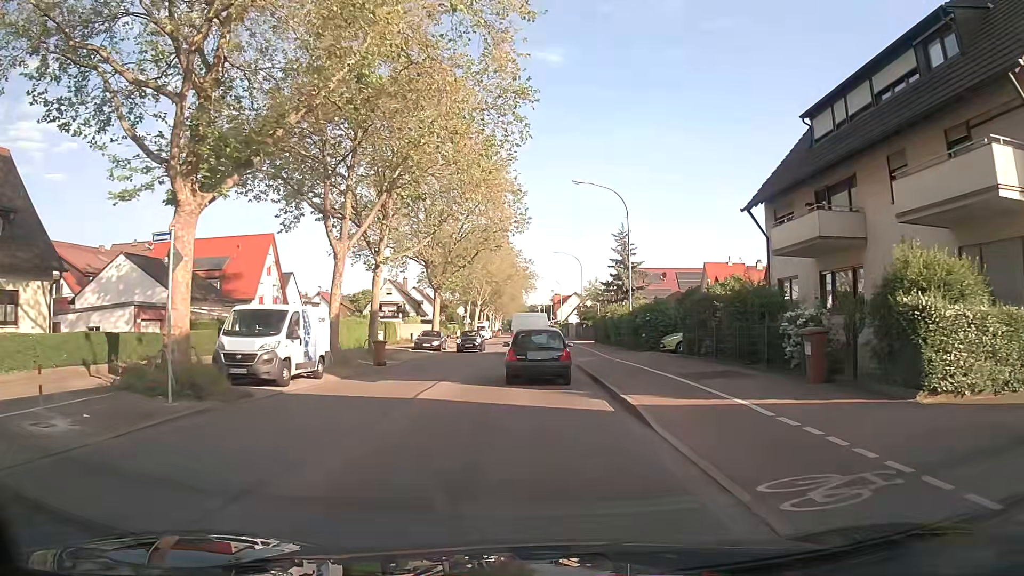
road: secondary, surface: asphalt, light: Day
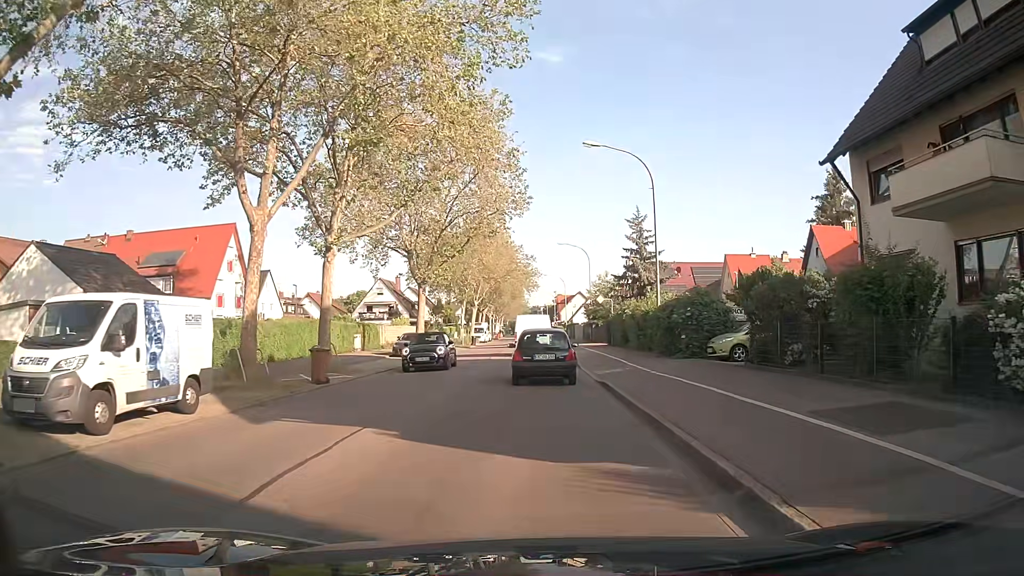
(0.0, +8.3) m; -1°
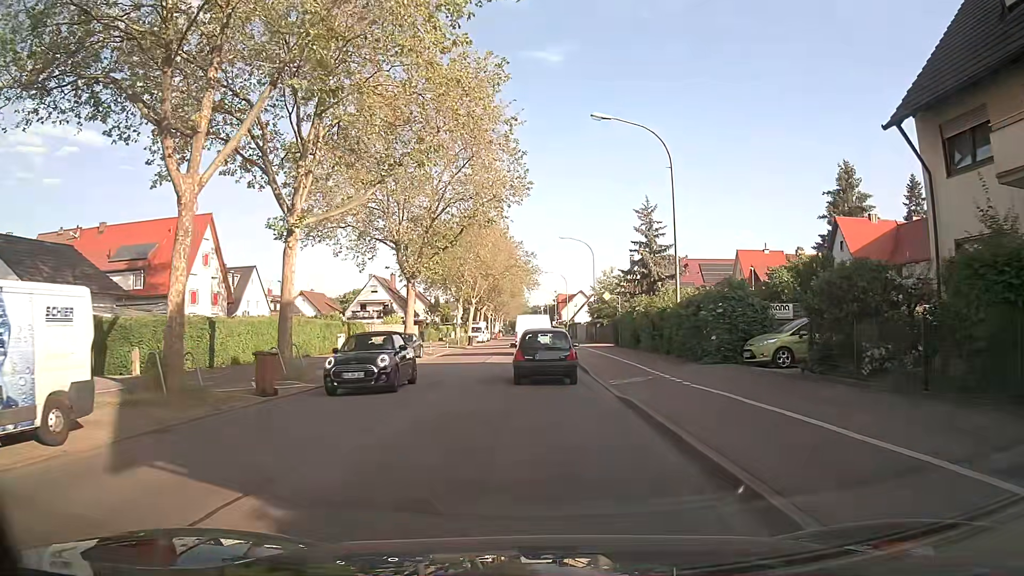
(0.0, +4.2) m; +2°
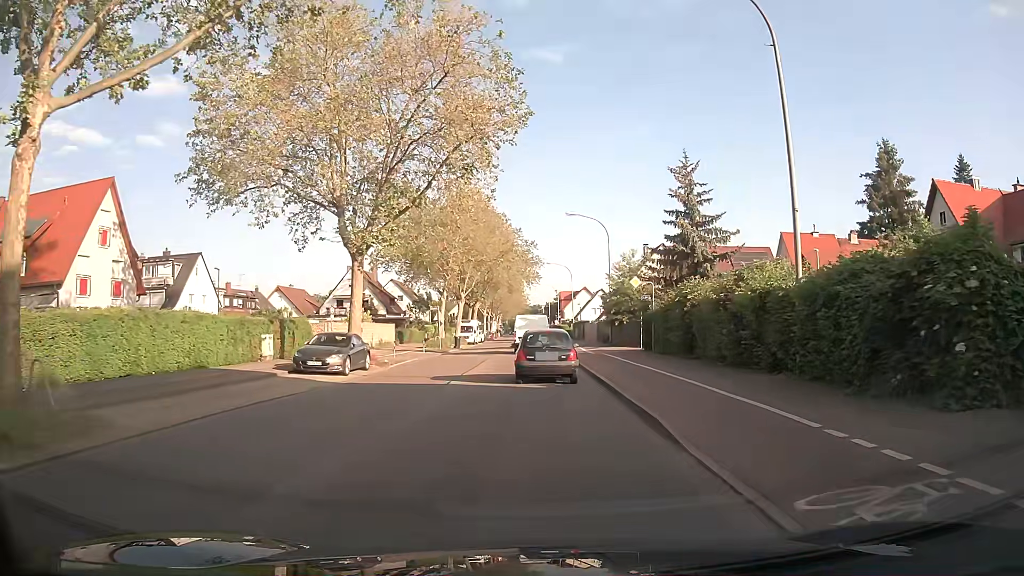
(-0.2, +12.7) m; -1°
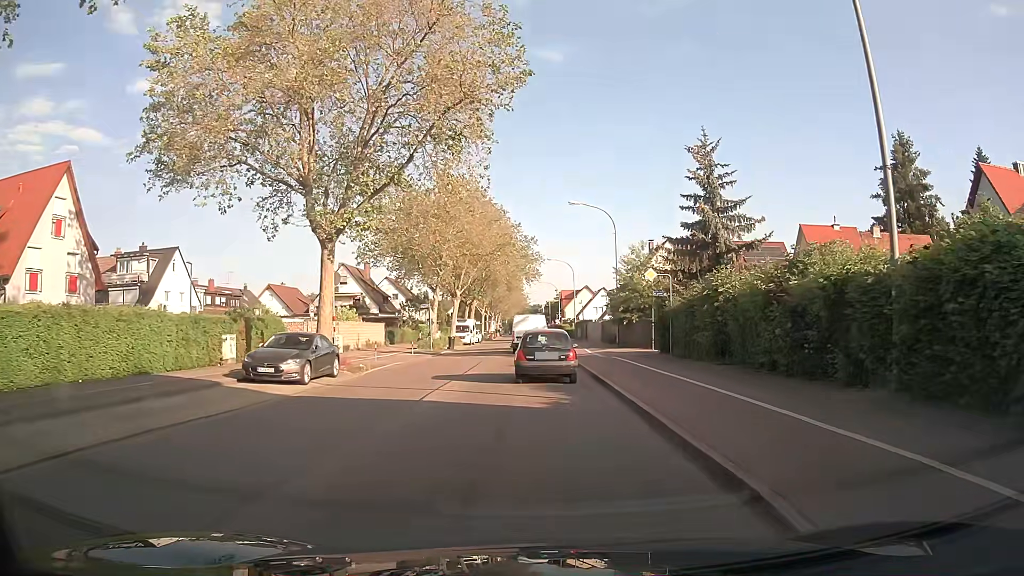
(0.0, +4.3) m; 0°
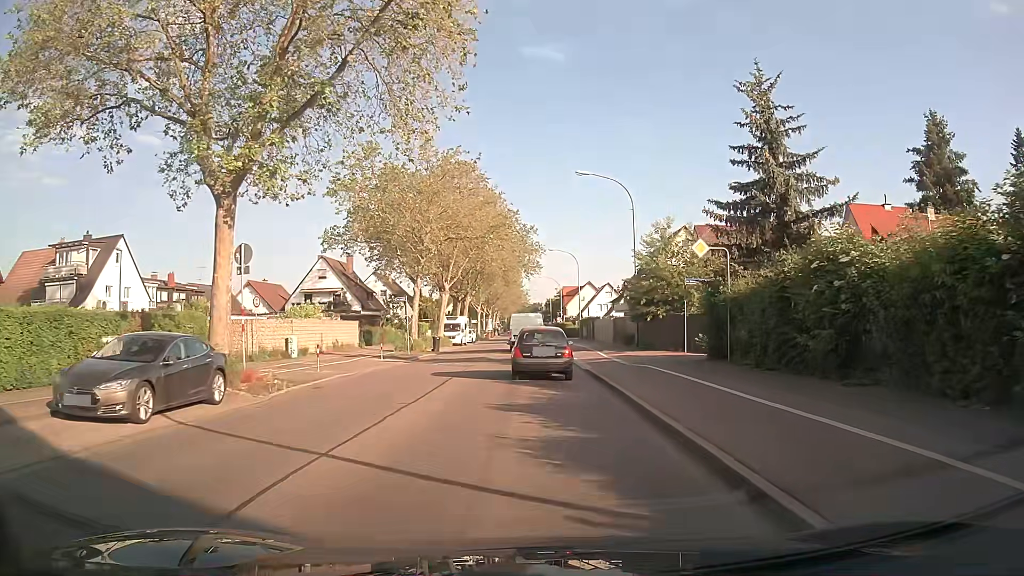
(0.0, +8.6) m; 0°
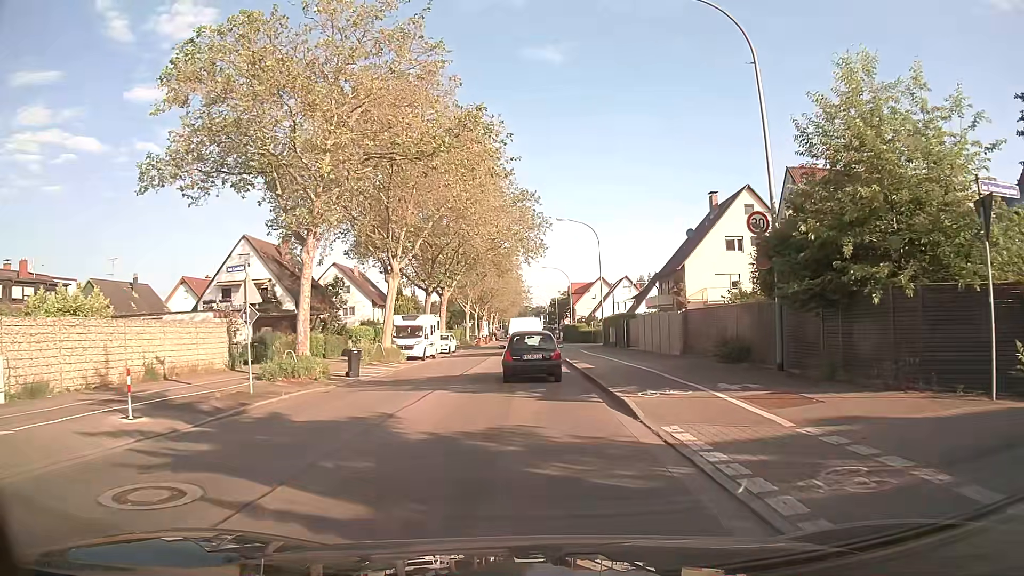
(+0.1, +22.2) m; -1°
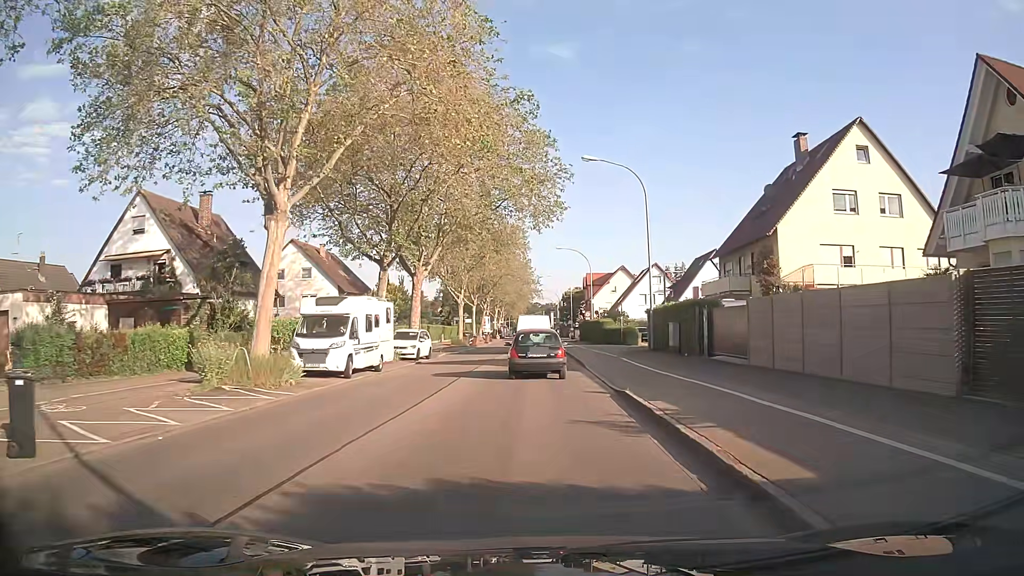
(0.0, +17.9) m; 0°
(0, +10) (0, +20) (0, +30) (0, +40) (0, +50) (0, +60) (0, +70) (0, +80) (0, +90) (0, +100) m
